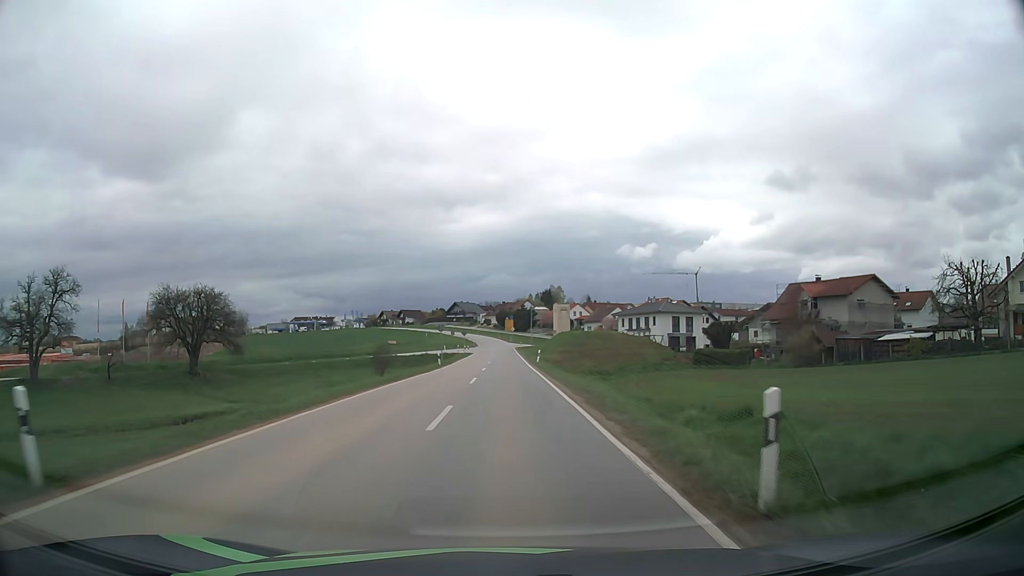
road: secondary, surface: asphalt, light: Day
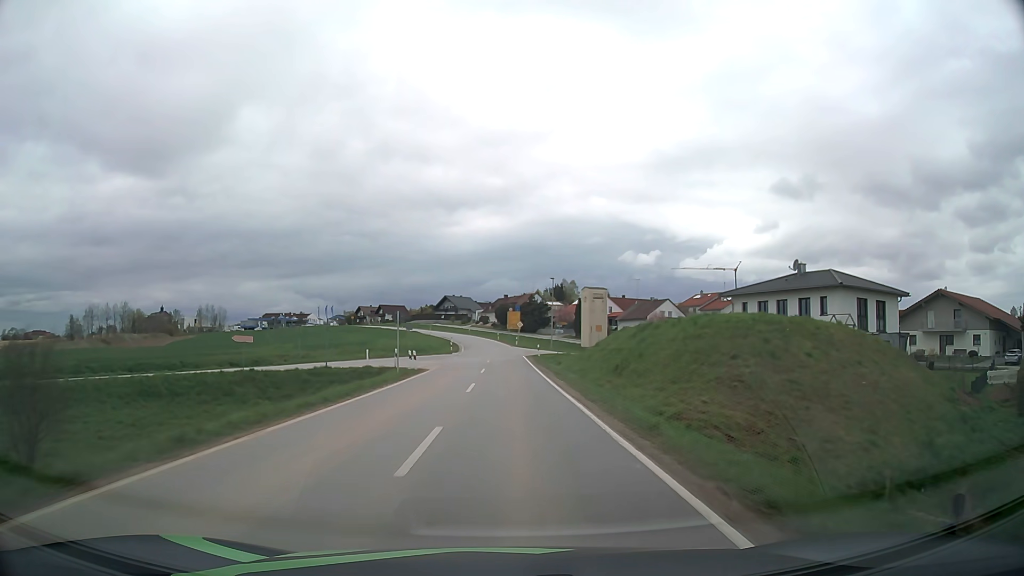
(-0.2, +53.3) m; 0°
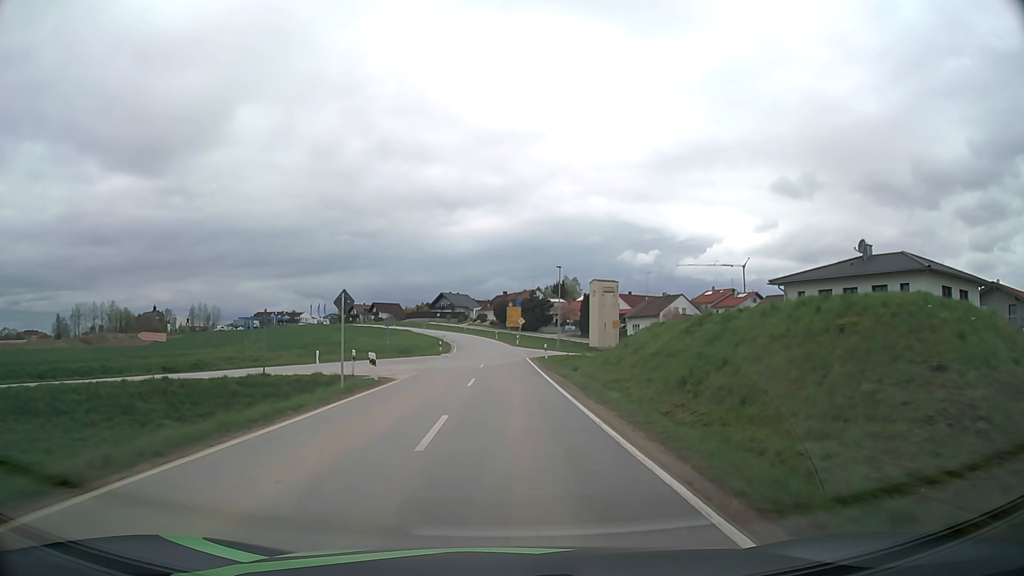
(0.0, +10.7) m; 0°
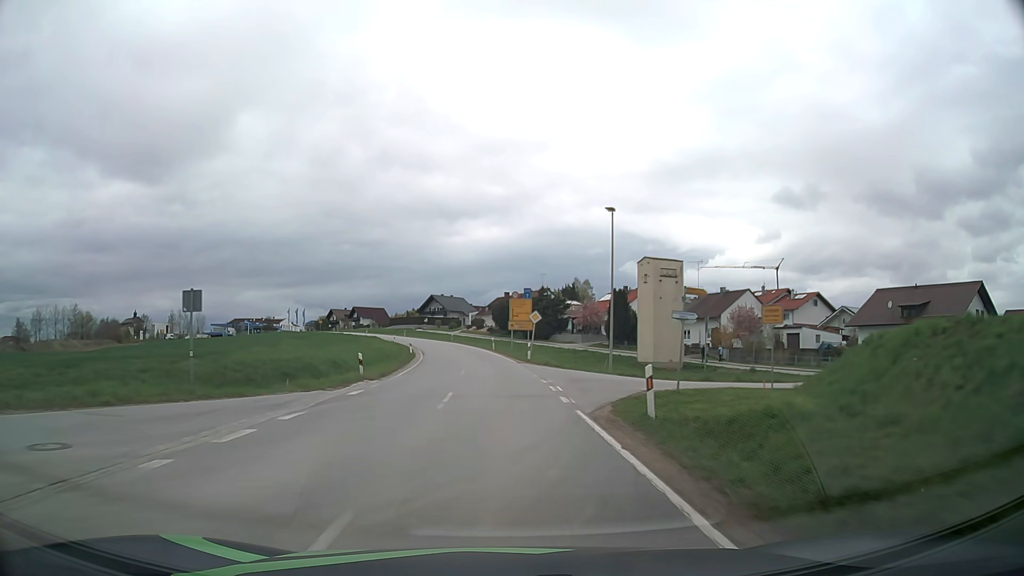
(+0.1, +32.1) m; 0°
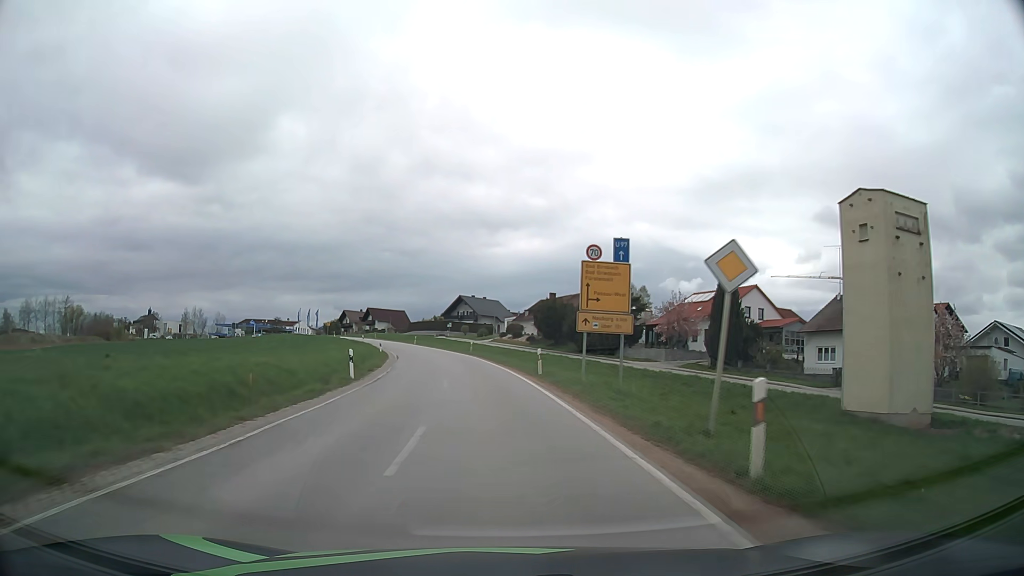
(-0.8, +31.6) m; -3°
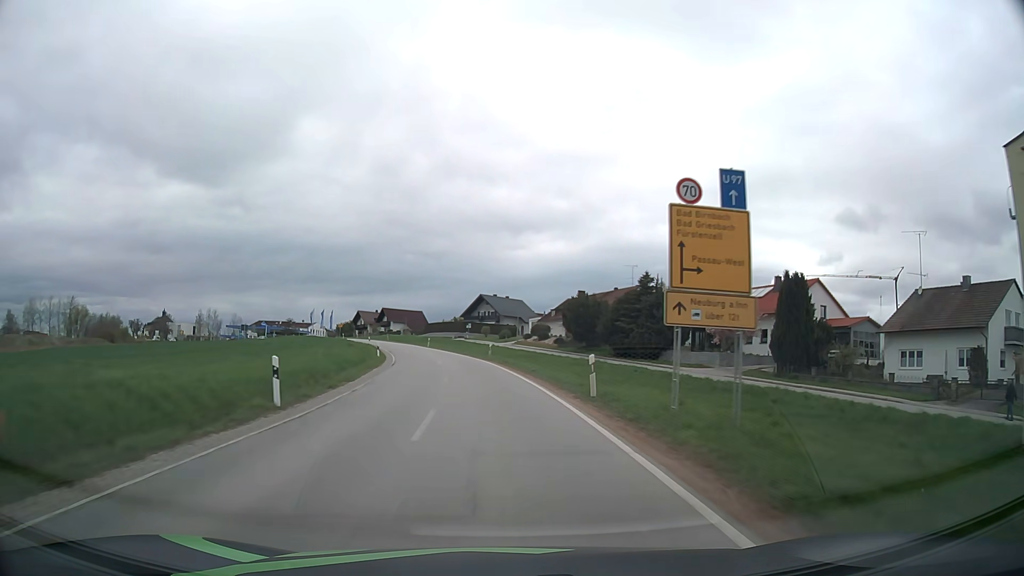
(-0.2, +10.4) m; -2°
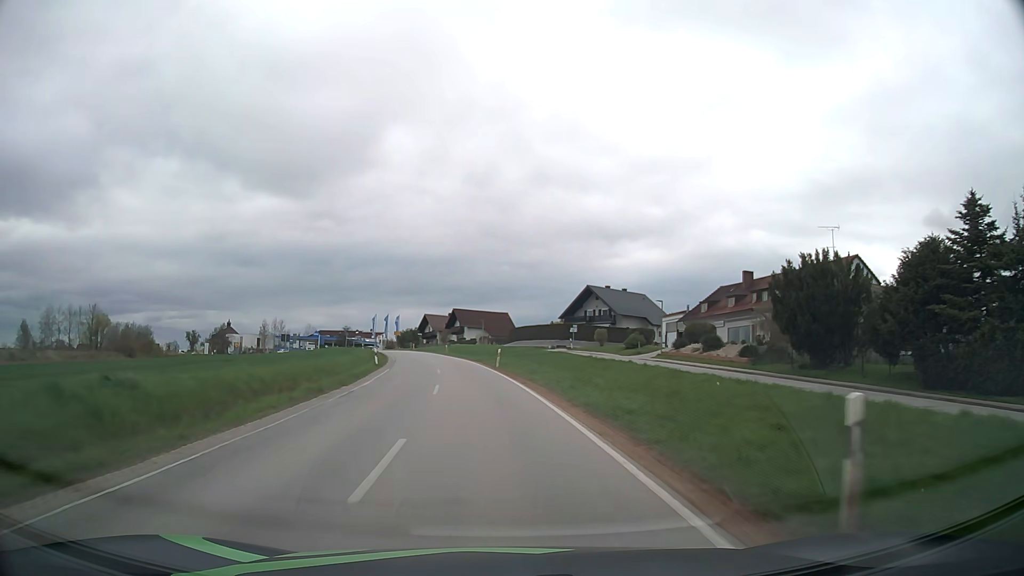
(-2.8, +40.5) m; -8°
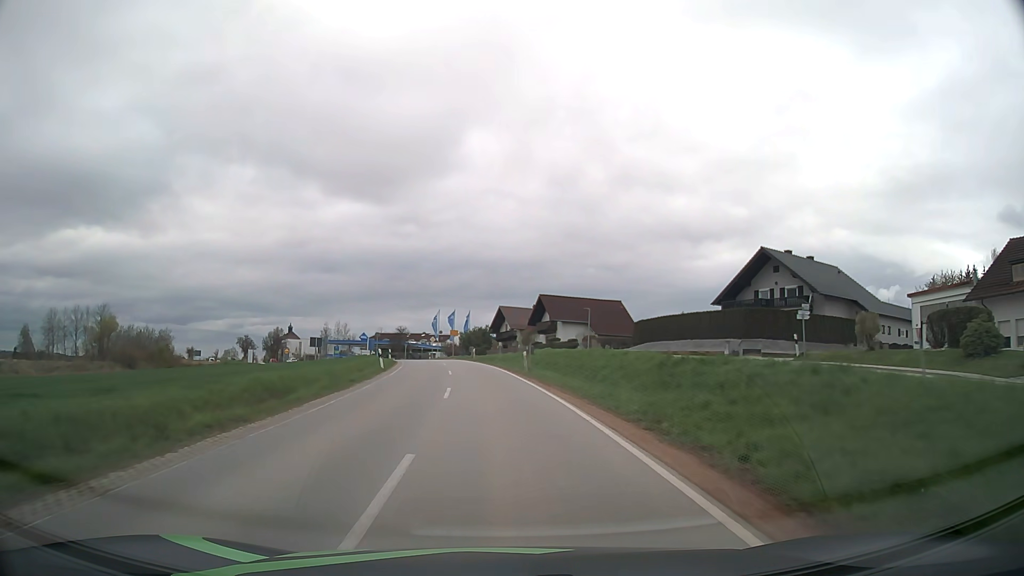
(-2.7, +38.9) m; -7°
(0, +10) (-1, +20) (-1, +30) (-2, +40) (-3, +50) (-5, +60) (-7, +69) (-10, +79) (-13, +89) (-16, +98) m
